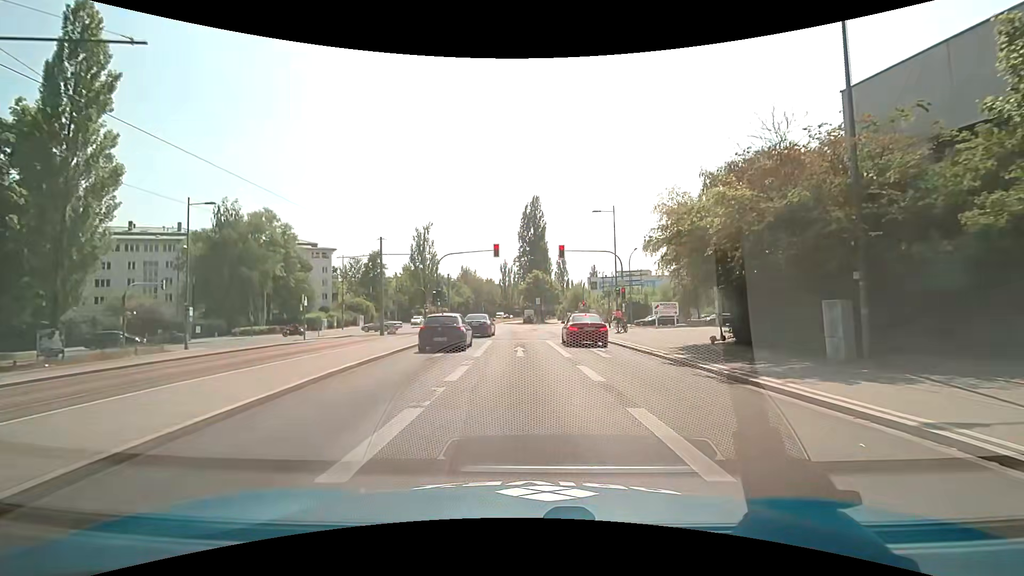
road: secondary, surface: asphalt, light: Day
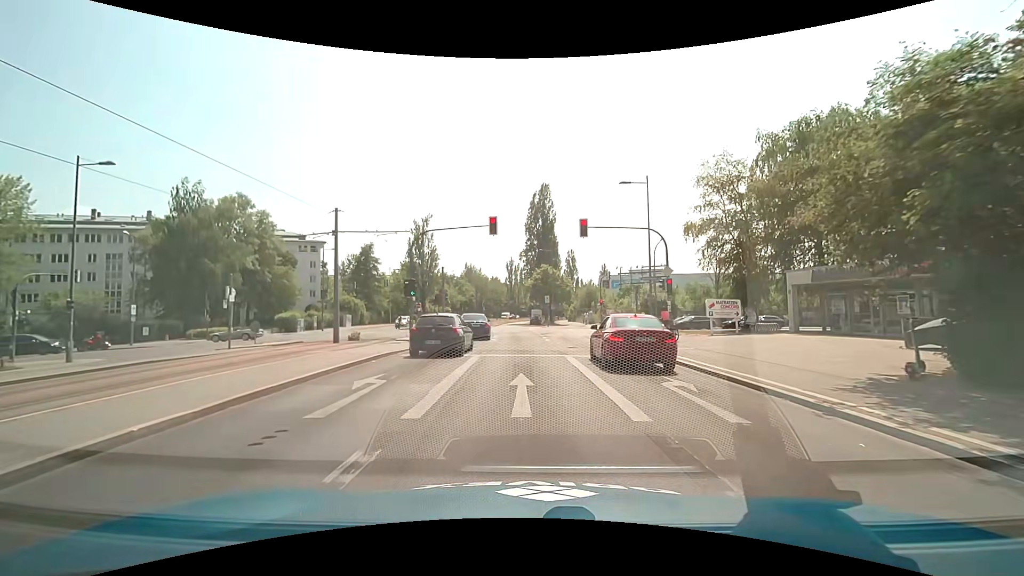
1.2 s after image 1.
(-0.1, +9.5) m; -1°
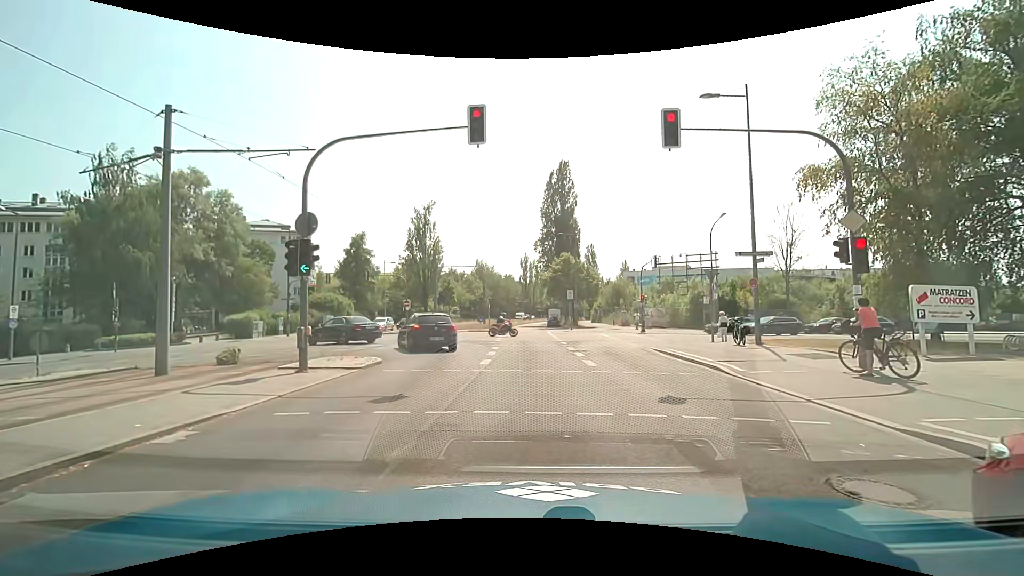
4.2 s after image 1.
(-0.2, +12.8) m; -1°
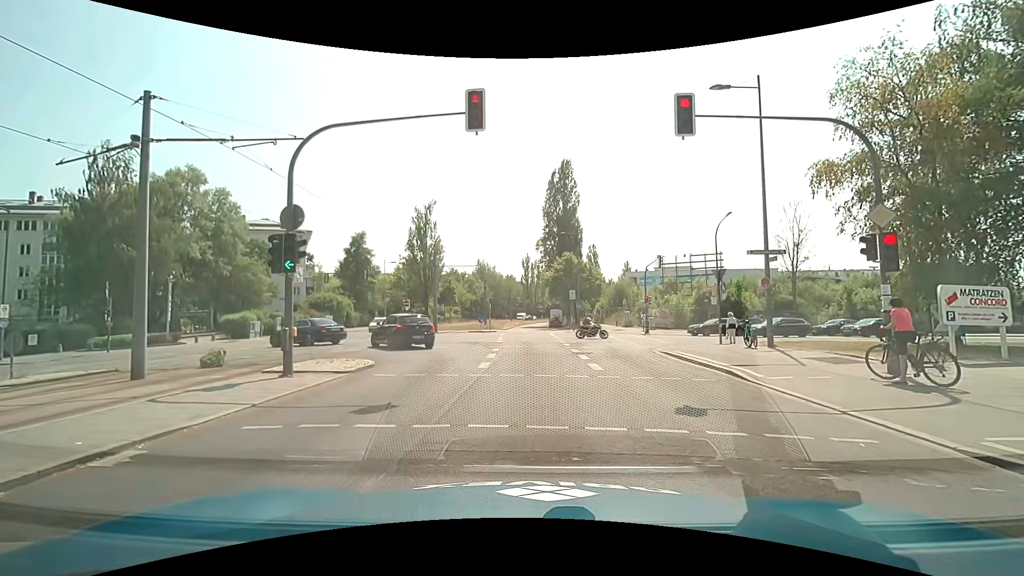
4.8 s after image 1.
(0.0, +0.8) m; -2°
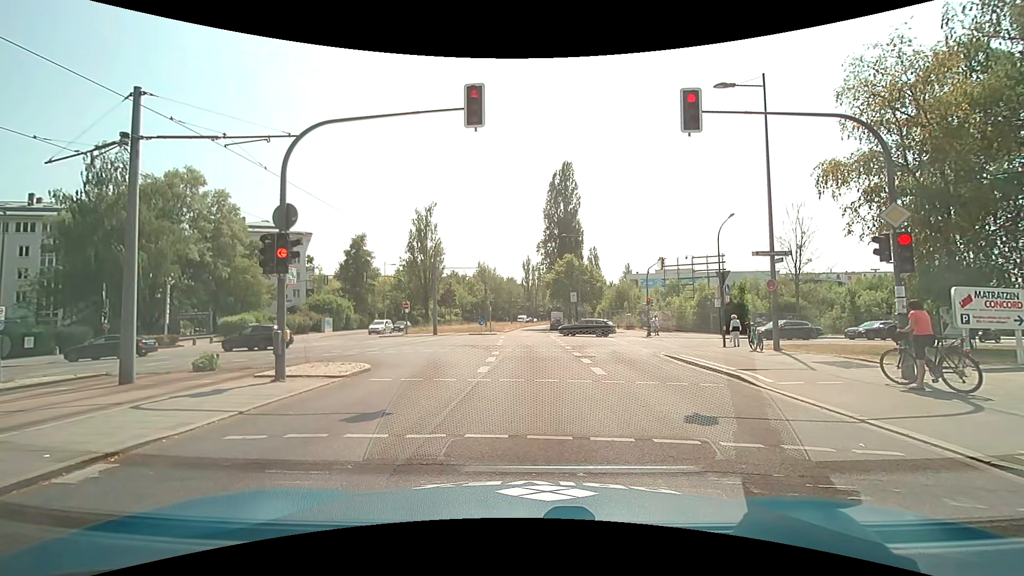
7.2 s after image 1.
(0.0, +0.5) m; 0°
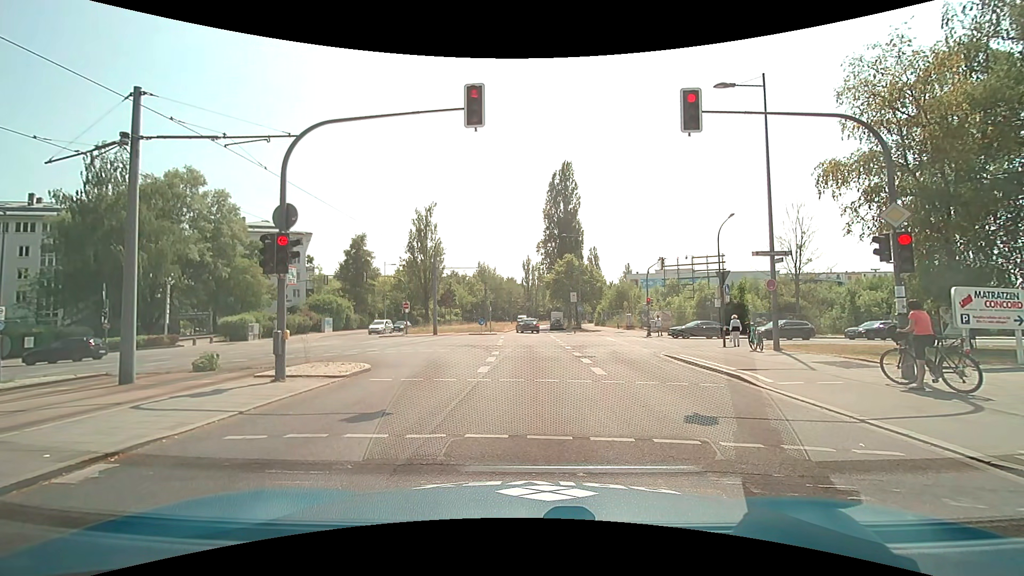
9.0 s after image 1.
(0.0, 0.0) m; 0°
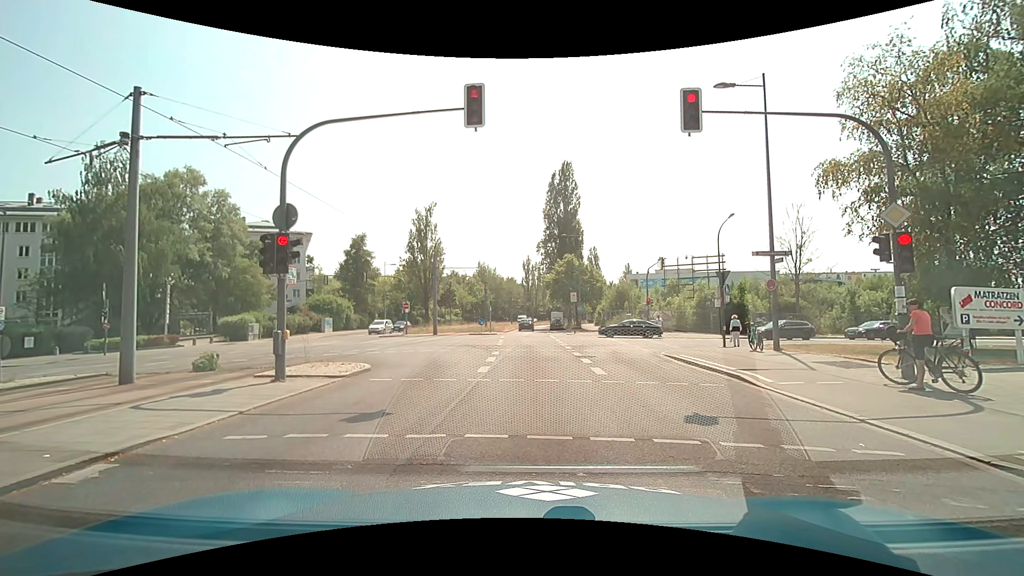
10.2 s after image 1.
(0.0, 0.0) m; 0°
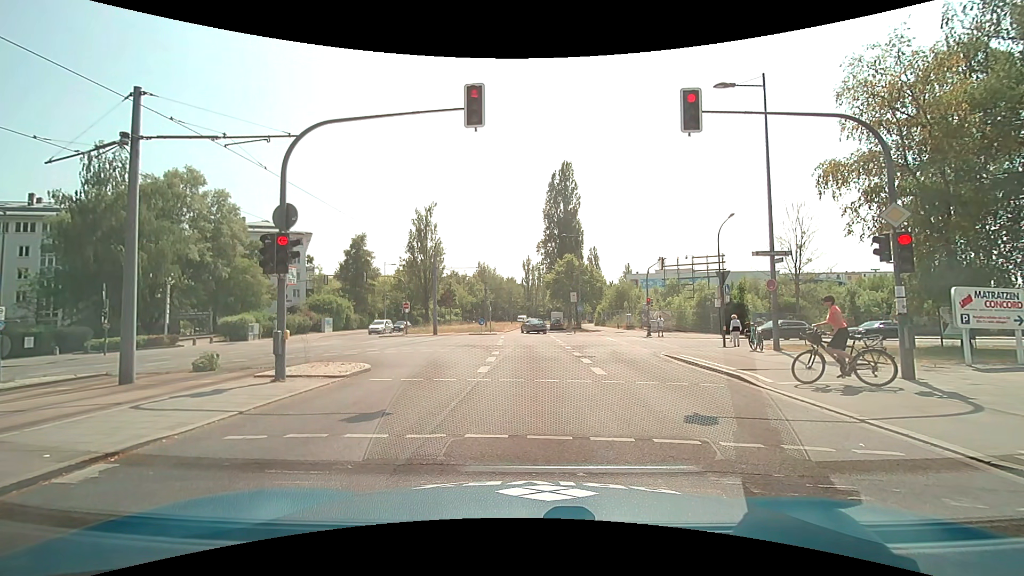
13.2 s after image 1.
(0.0, 0.0) m; 0°
(0, +10) (+1, +20) (+1, +30) (+1, +40) (+1, +50) (+2, +60) (+2, +70) (+3, +80) (+4, +90) (+5, +100) m
